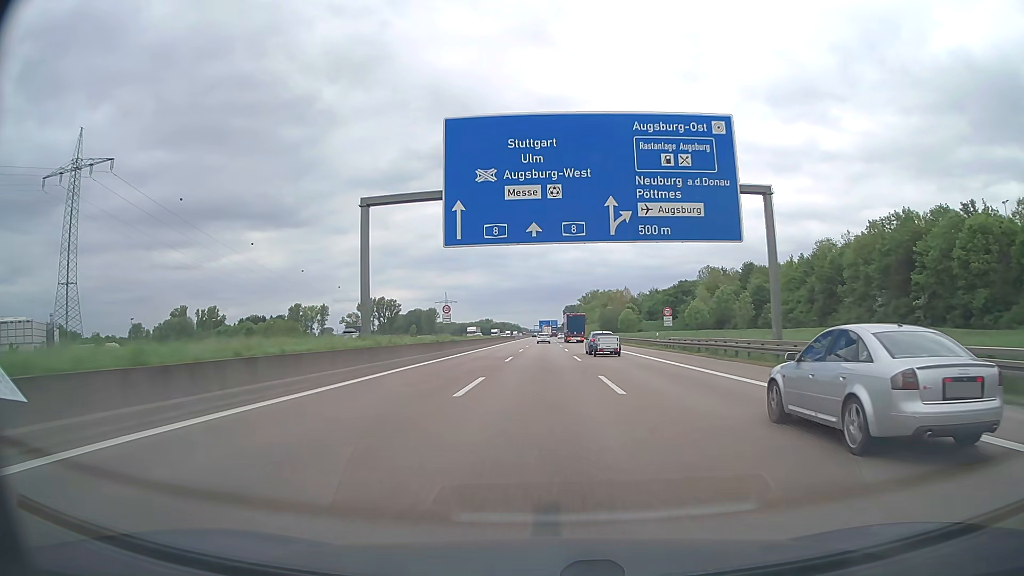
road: motorway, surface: asphalt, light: Day
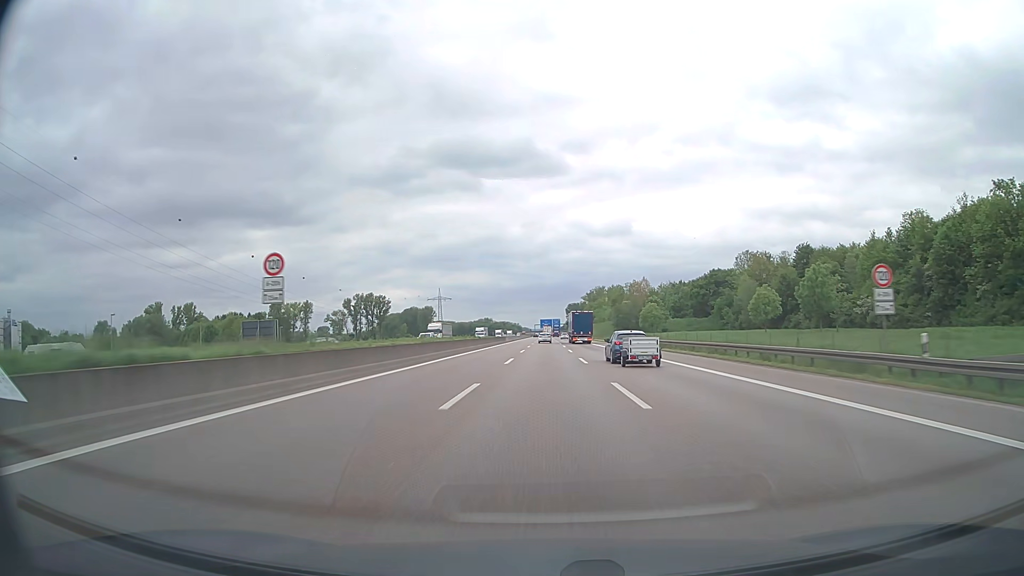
(-0.1, +39.1) m; 0°
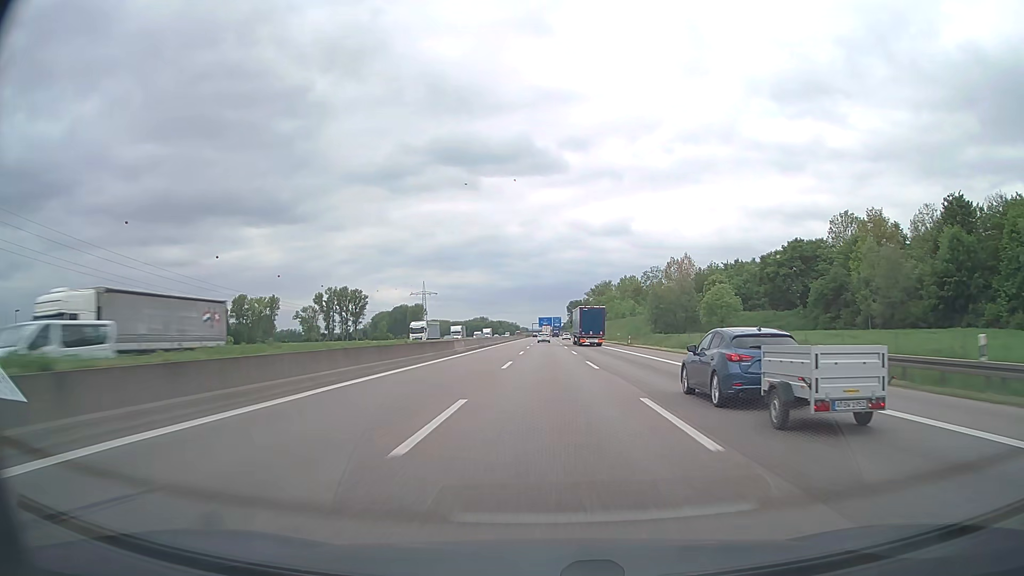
(0.0, +58.5) m; 0°
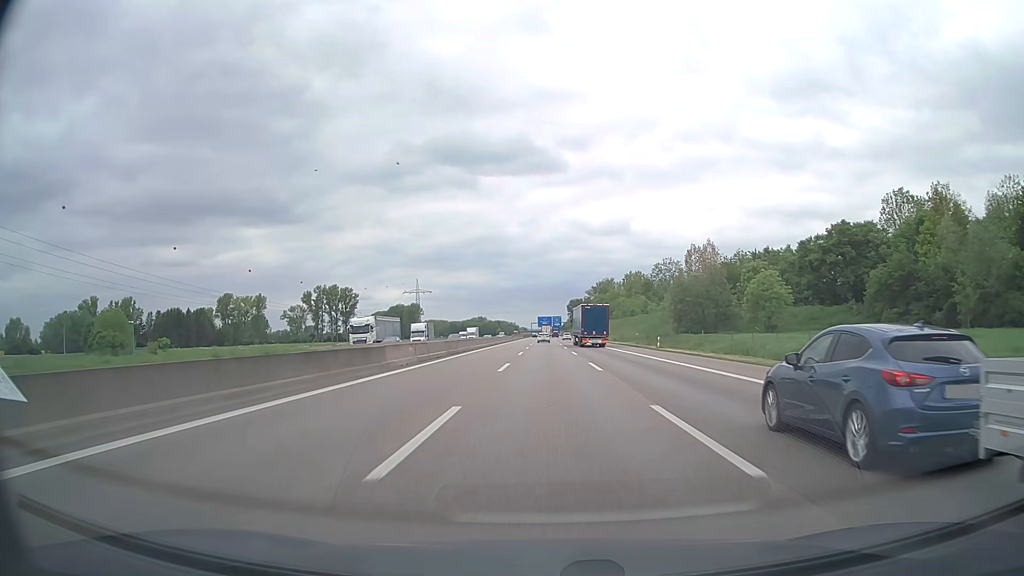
(0.0, +19.5) m; 0°
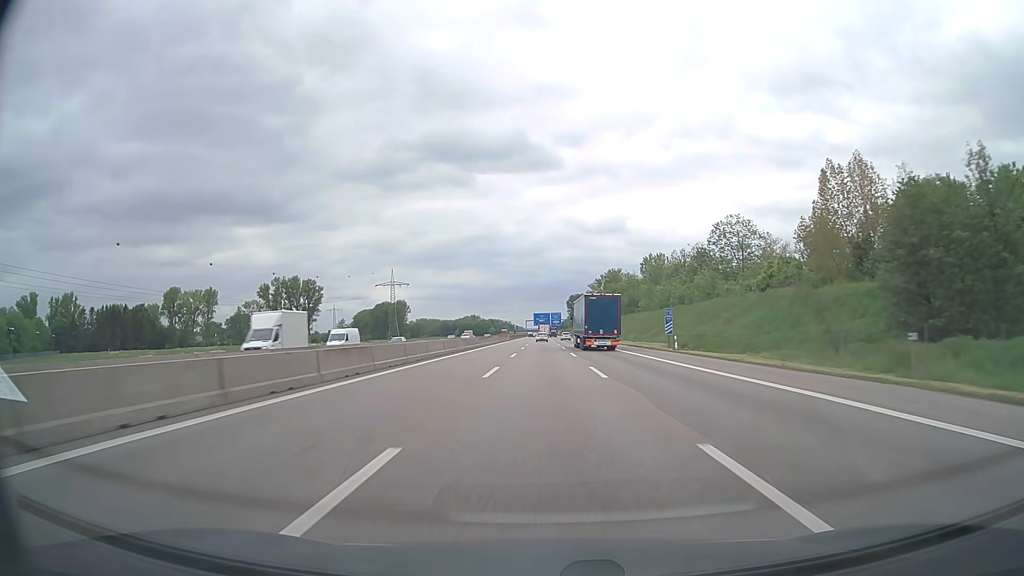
(+0.1, +58.7) m; 0°
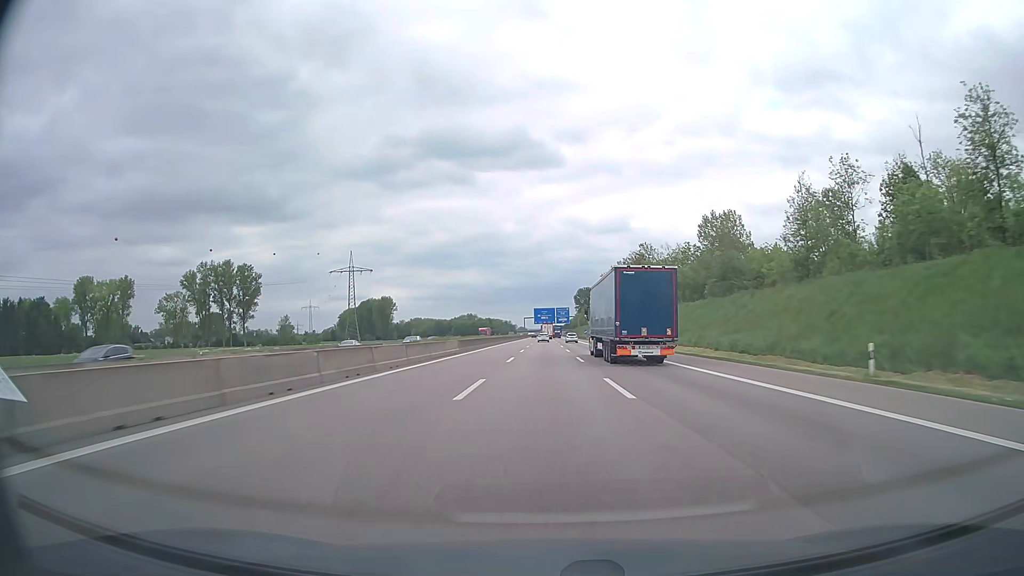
(-0.2, +78.4) m; 0°
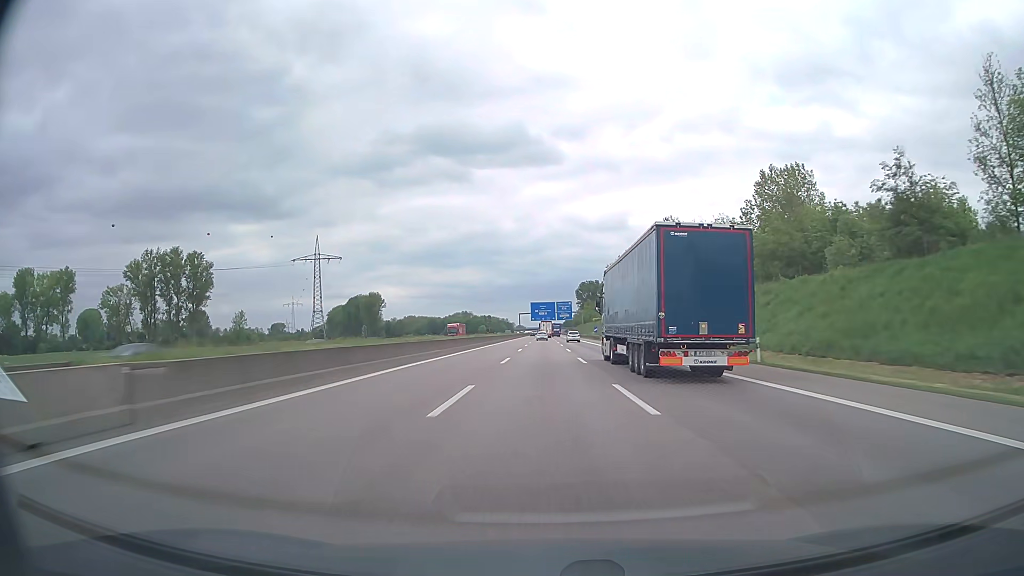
(0.0, +39.2) m; 0°
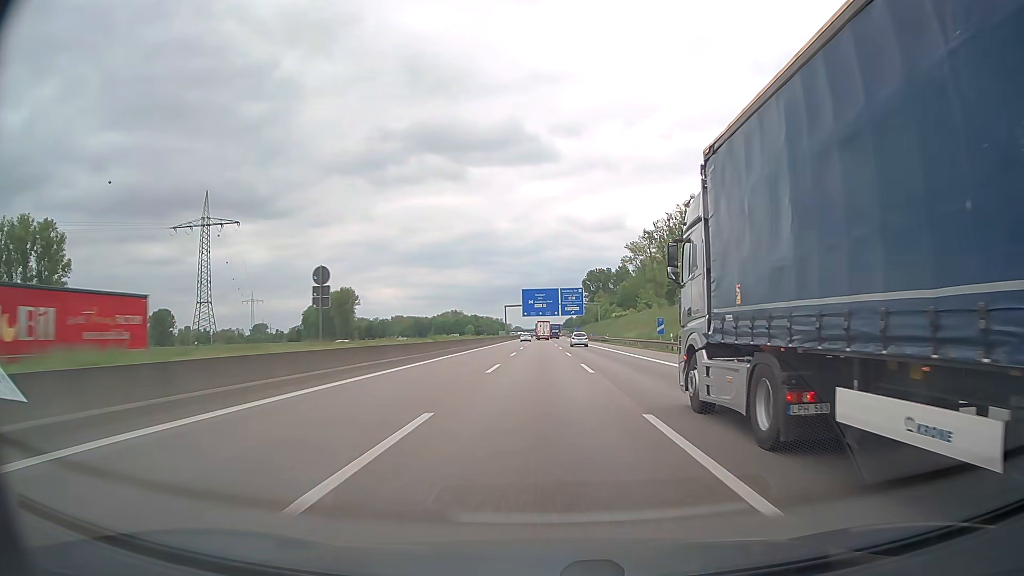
(0.0, +78.2) m; 0°
(0, +10) (0, +20) (0, +30) (0, +40) (0, +50) (0, +60) (0, +70) (0, +80) (0, +90) (0, +100) m
